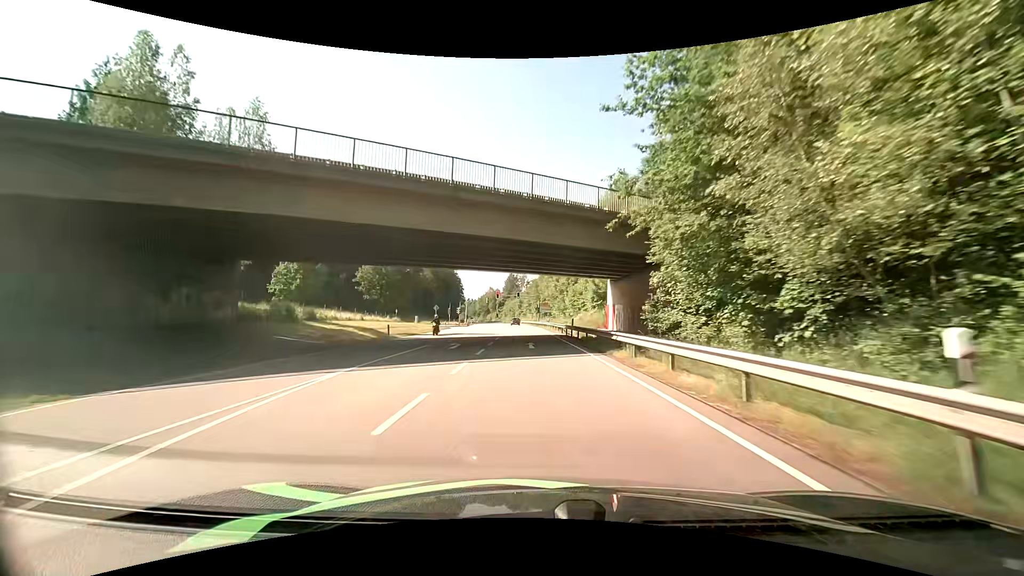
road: primary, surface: asphalt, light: Day
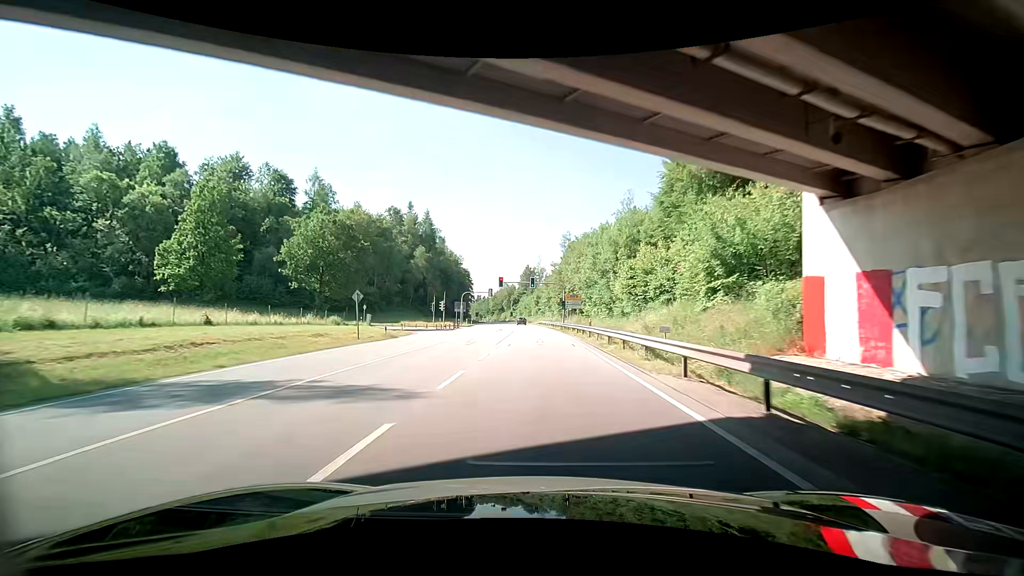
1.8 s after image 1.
(-0.5, +33.0) m; 0°
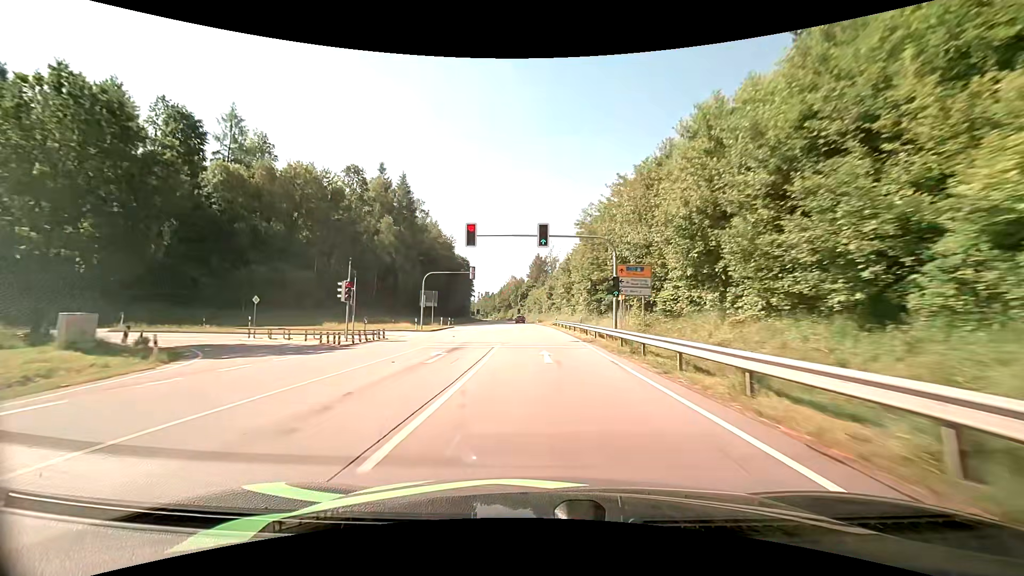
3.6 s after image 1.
(-1.8, +35.1) m; -3°
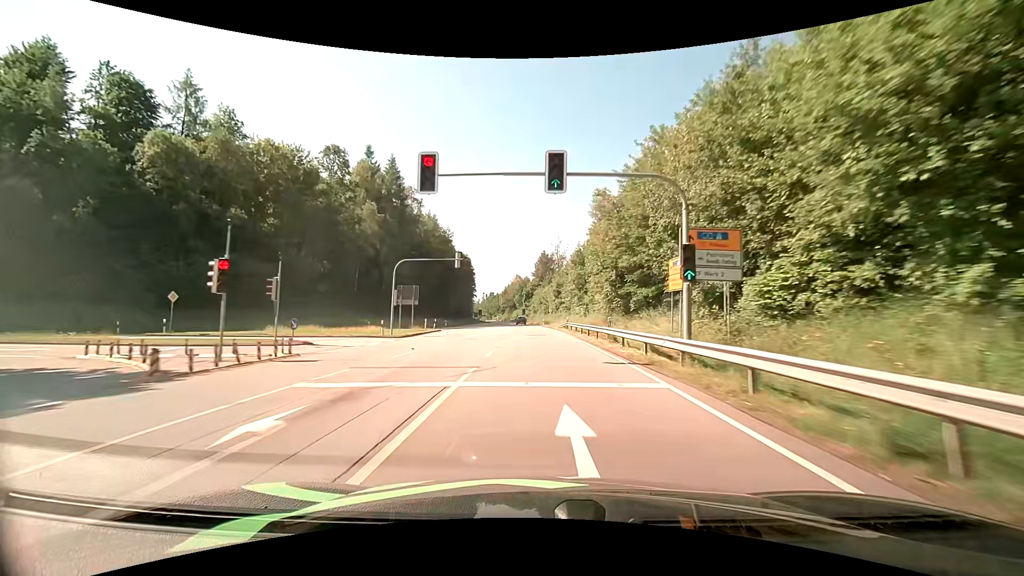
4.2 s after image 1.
(-0.1, +12.0) m; 0°
